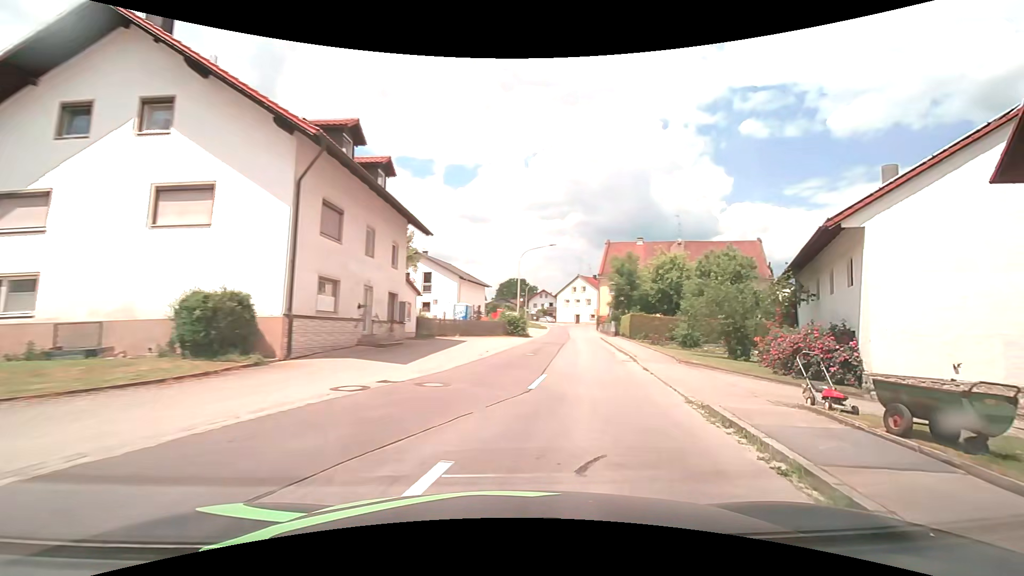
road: tertiary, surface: asphalt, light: Day
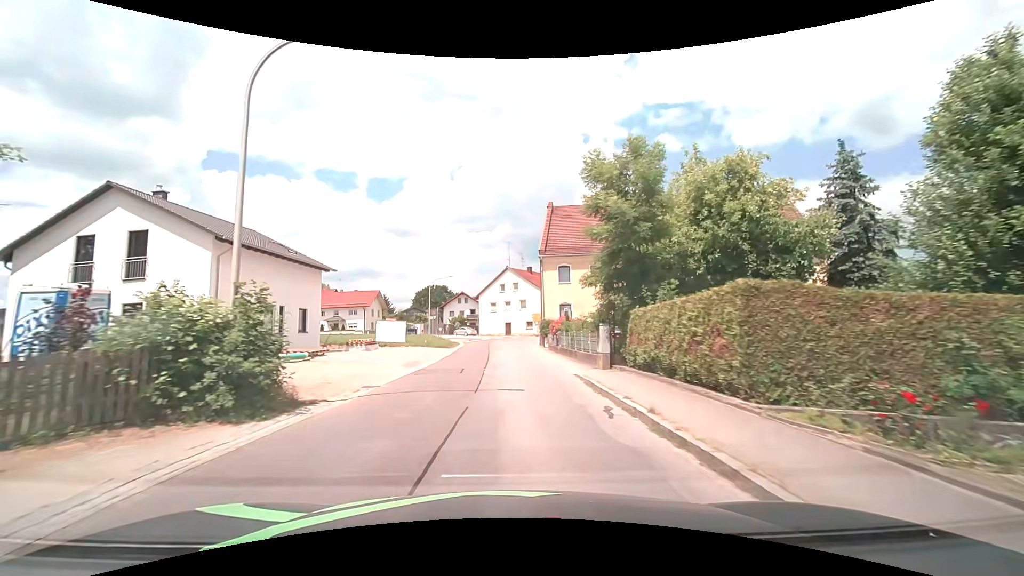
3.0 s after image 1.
(+4.6, +31.2) m; +9°
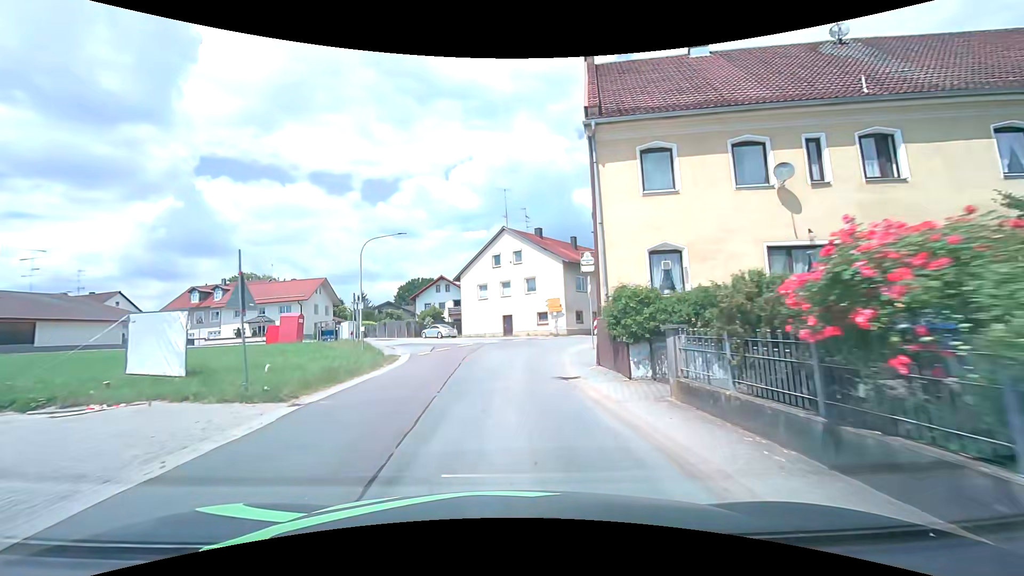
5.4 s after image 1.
(0.0, +27.6) m; 0°
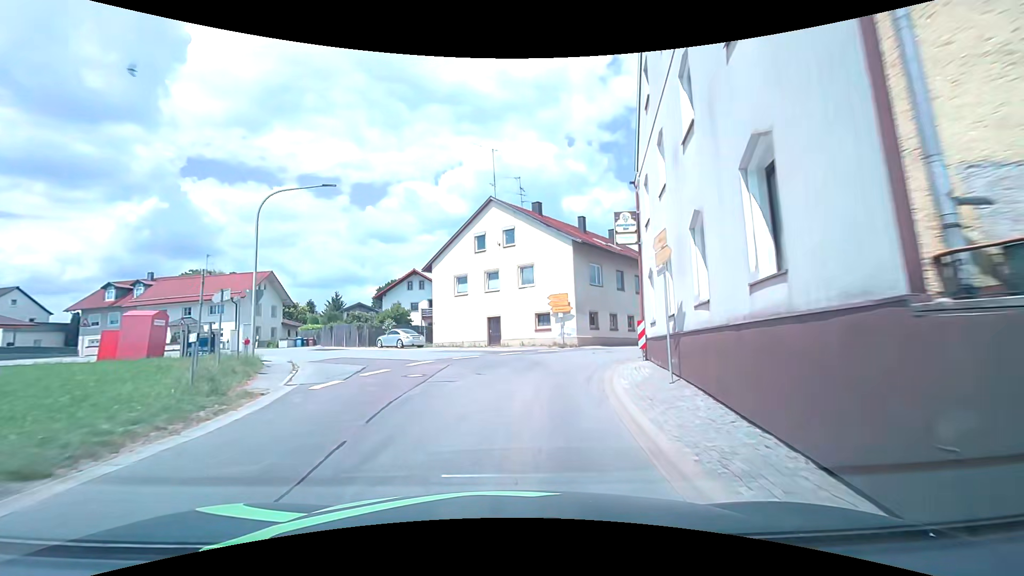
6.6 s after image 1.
(+0.1, +12.1) m; +1°
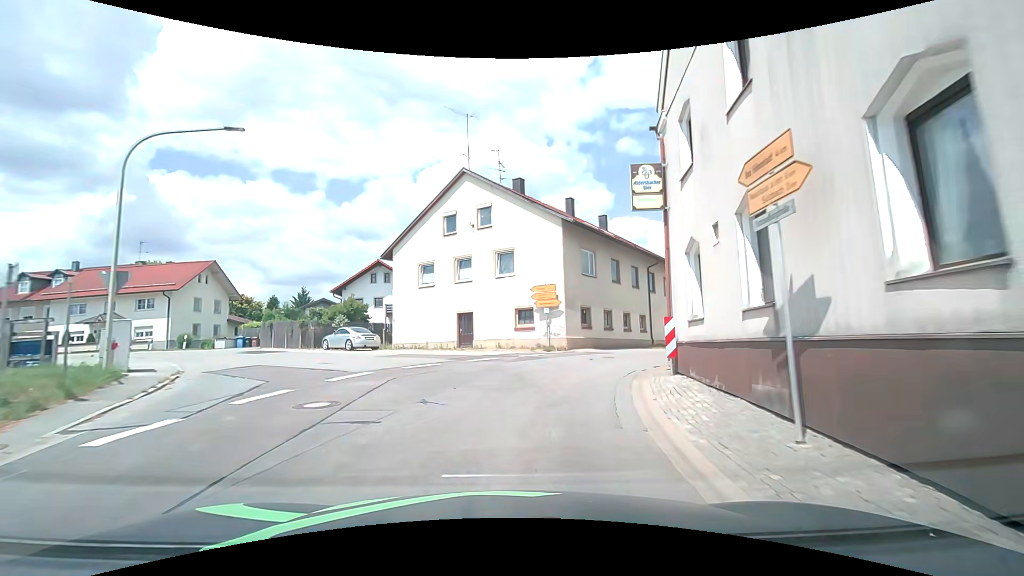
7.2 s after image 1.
(+0.1, +5.6) m; +2°
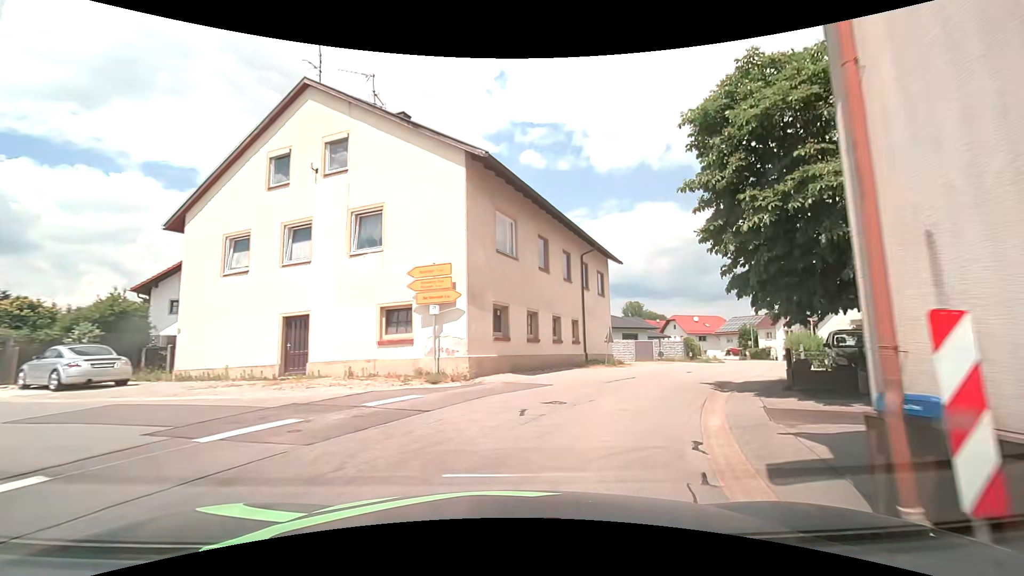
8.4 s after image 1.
(+1.0, +10.3) m; +10°
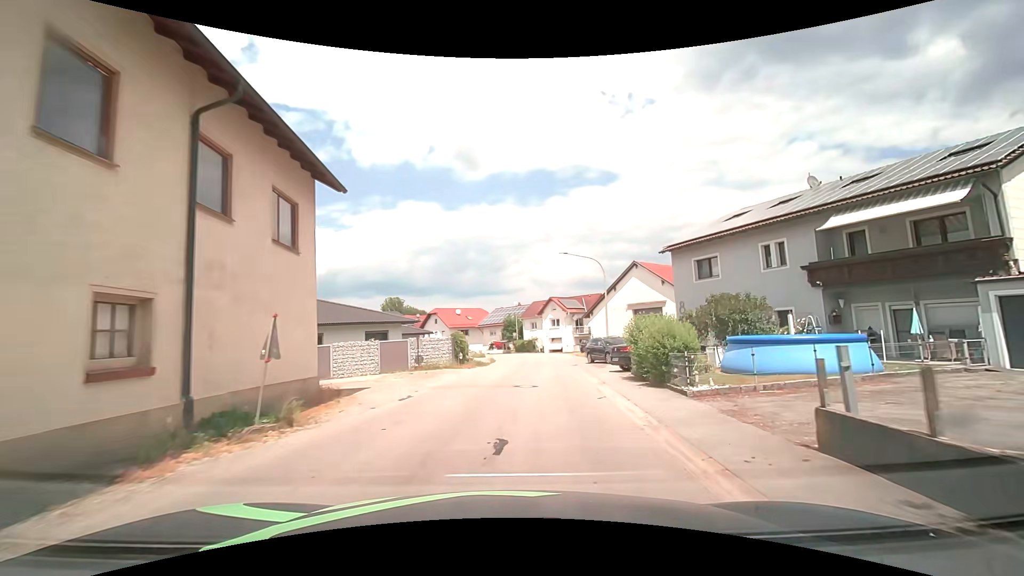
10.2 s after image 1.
(+4.3, +15.3) m; +28°
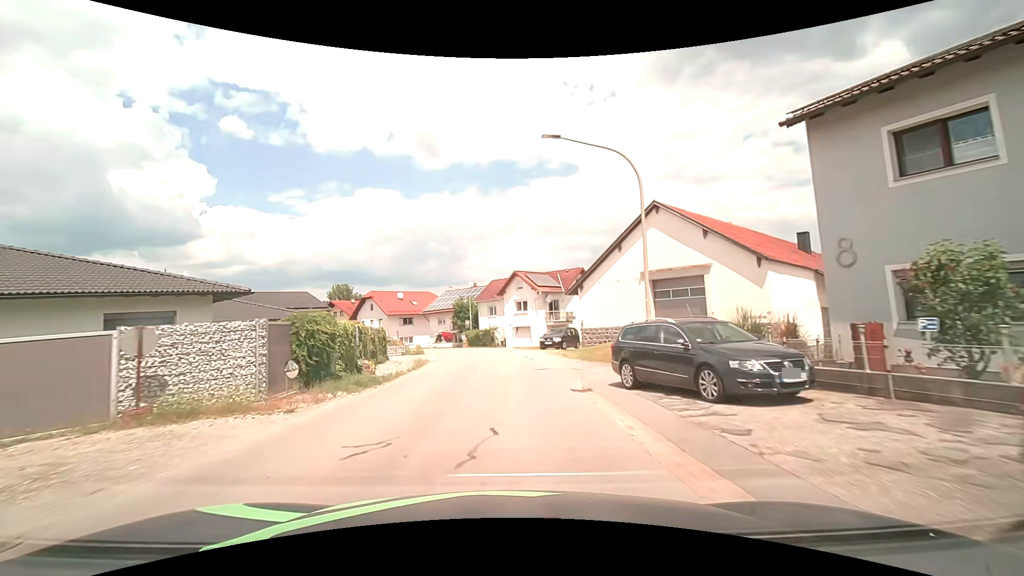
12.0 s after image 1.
(+1.6, +18.7) m; +5°
(0, +10) (0, +20) (-1, +30) (-2, +40) (-4, +50) (-7, +59) (-12, +68) (-17, +76) (-24, +83) (-32, +90) m
